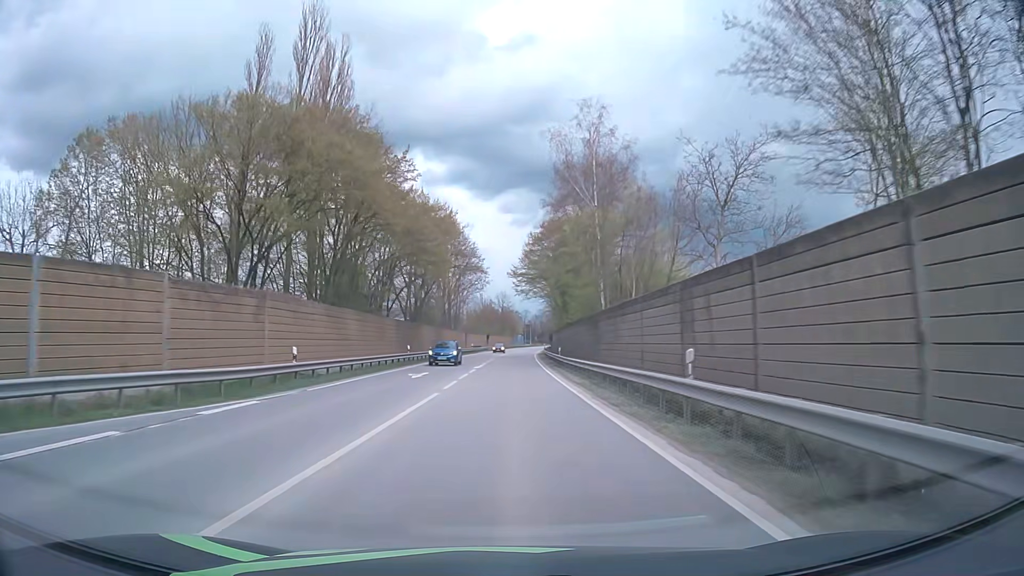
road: primary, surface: asphalt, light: Day
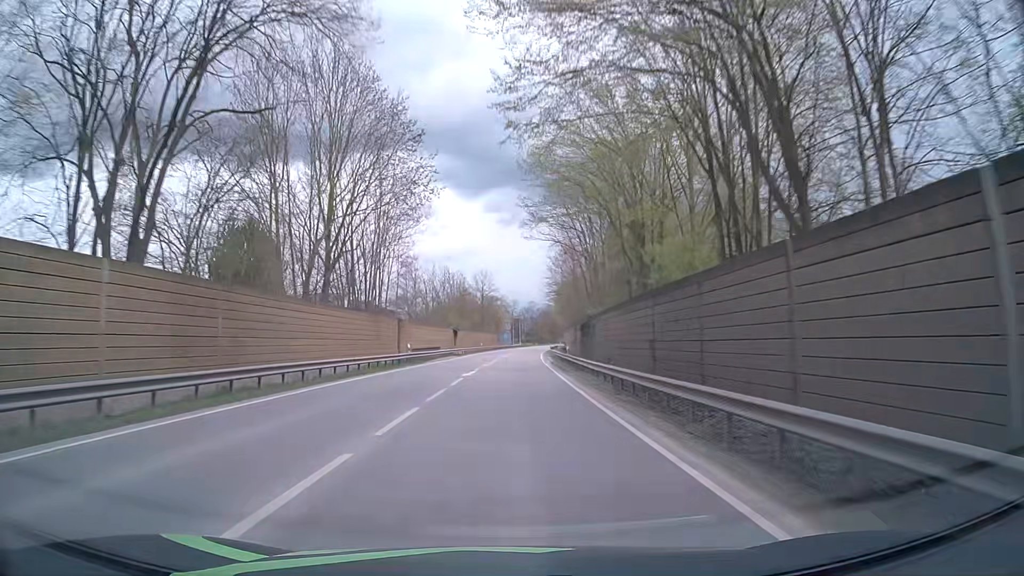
(+0.5, +51.9) m; +1°
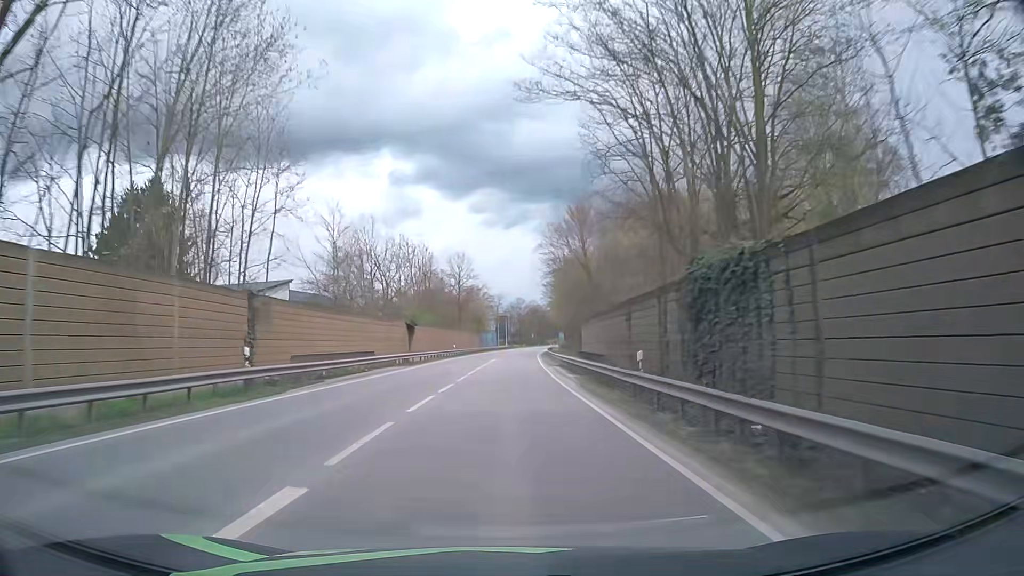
(+0.2, +26.3) m; +1°
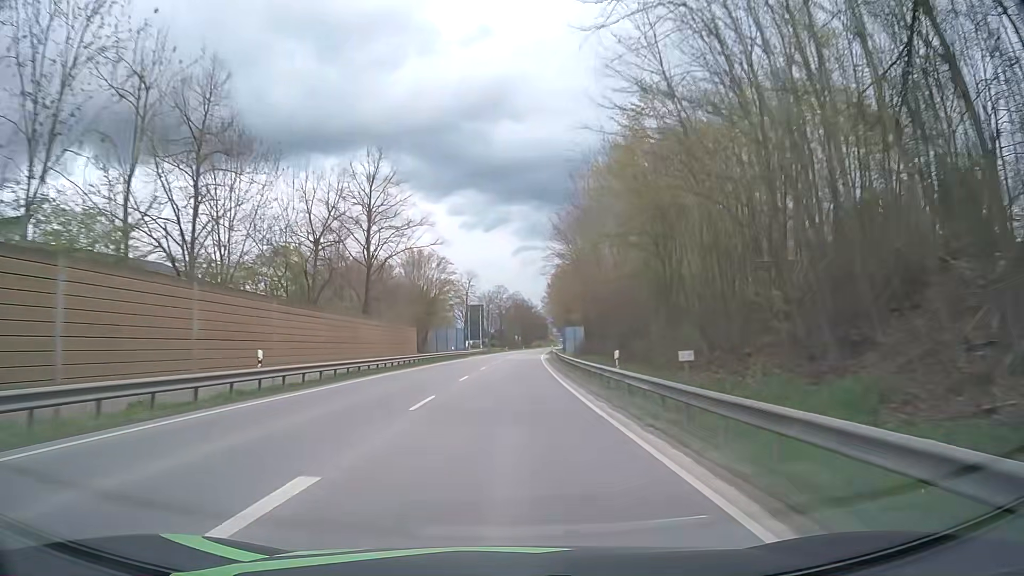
(+1.0, +53.2) m; +2°
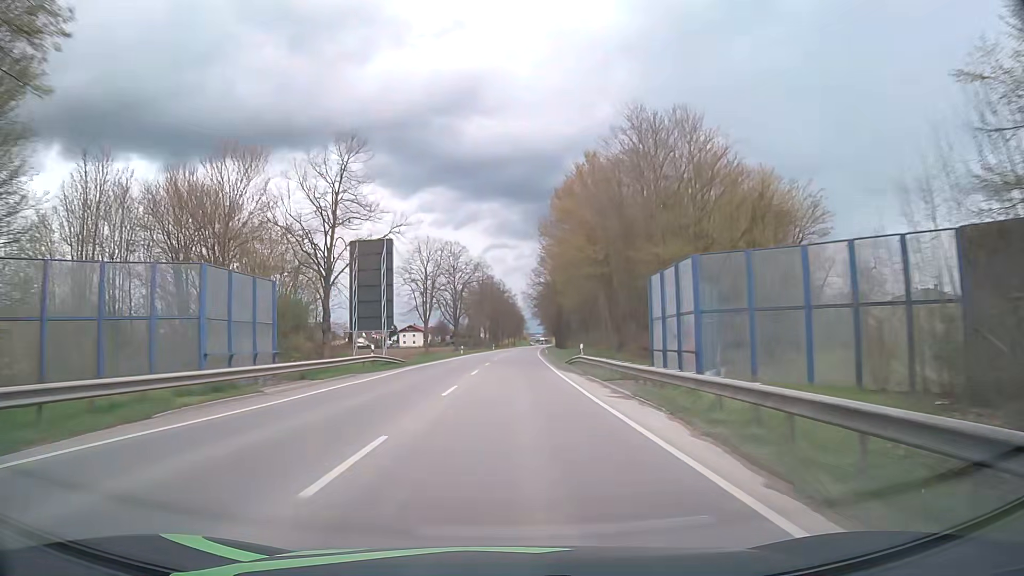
(+1.4, +67.7) m; +3°
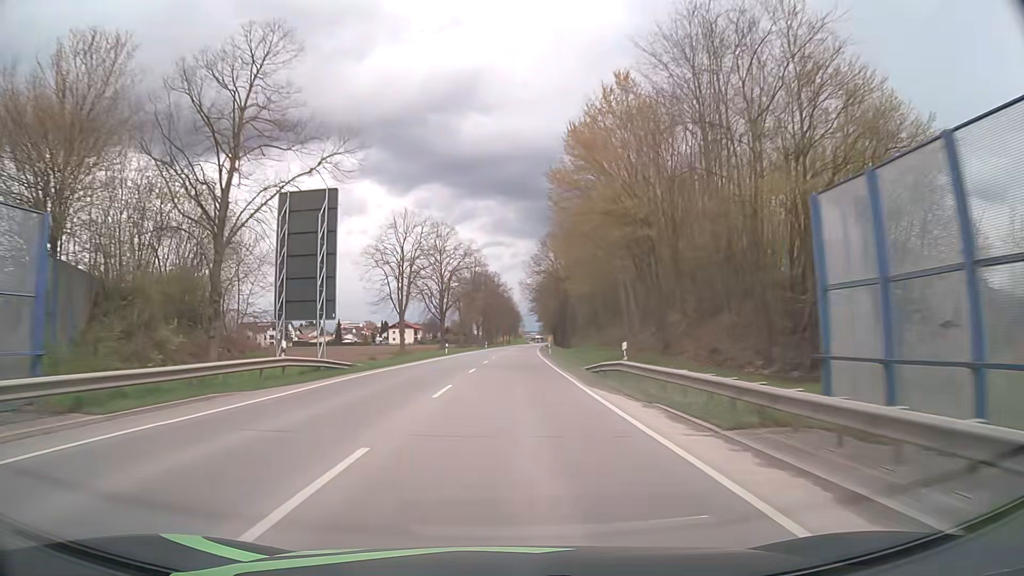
(+0.1, +13.7) m; 0°
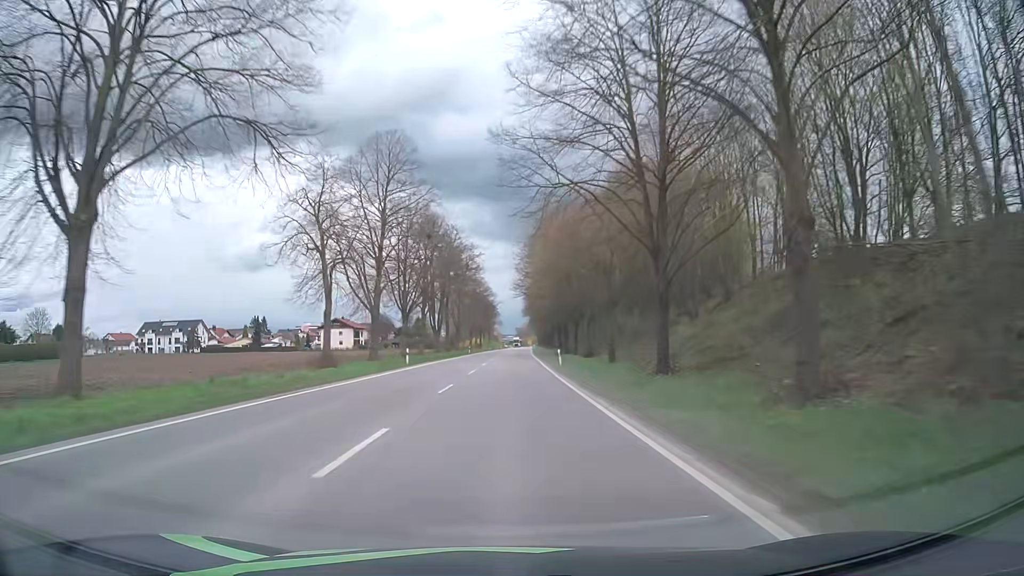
(+1.5, +69.2) m; +2°
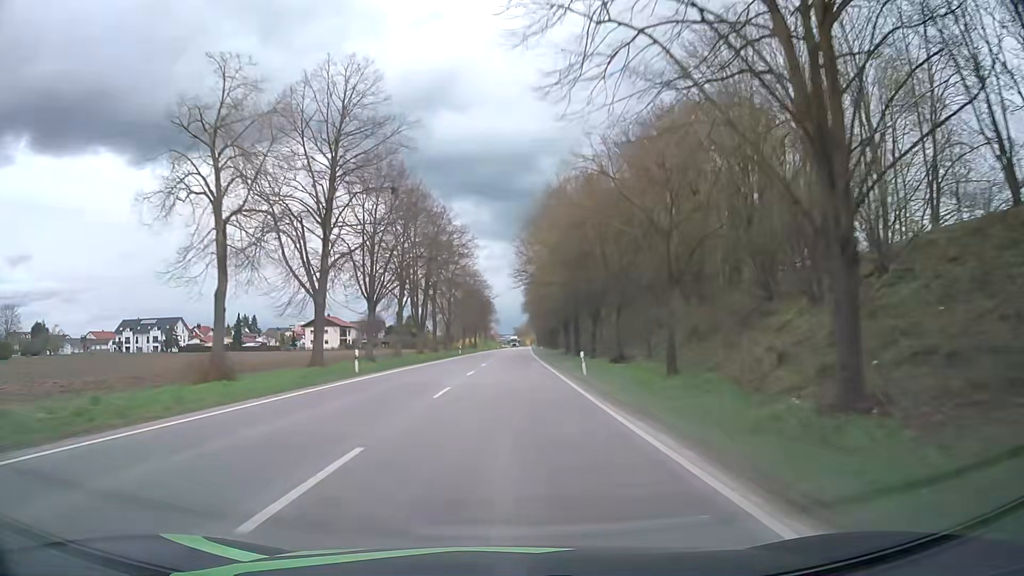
(0.0, +14.0) m; 0°
(0, +10) (0, +20) (0, +30) (0, +40) (0, +50) (+1, +60) (+1, +70) (+1, +80) (+1, +90) (+2, +100) m
